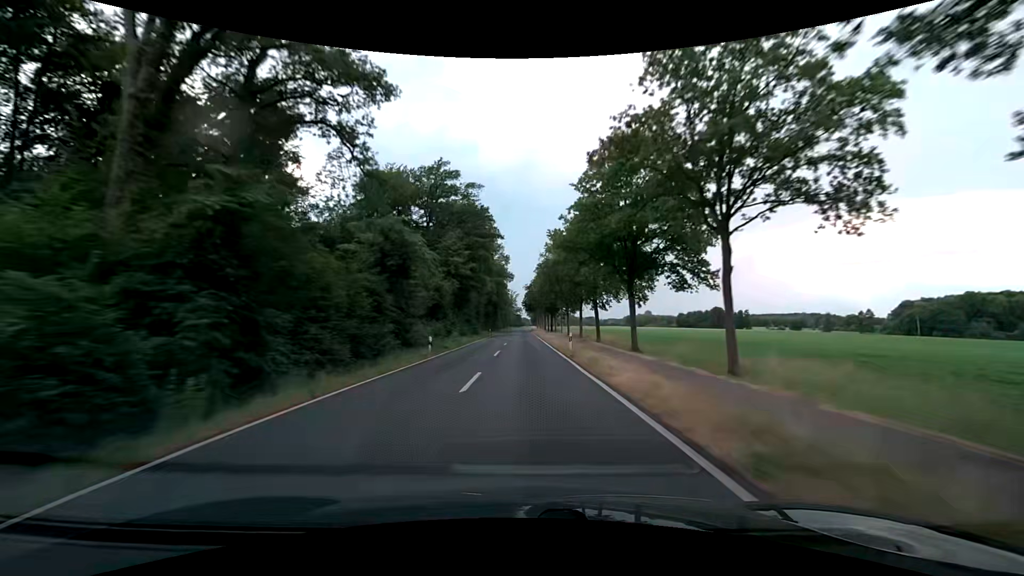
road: secondary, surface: asphalt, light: Day
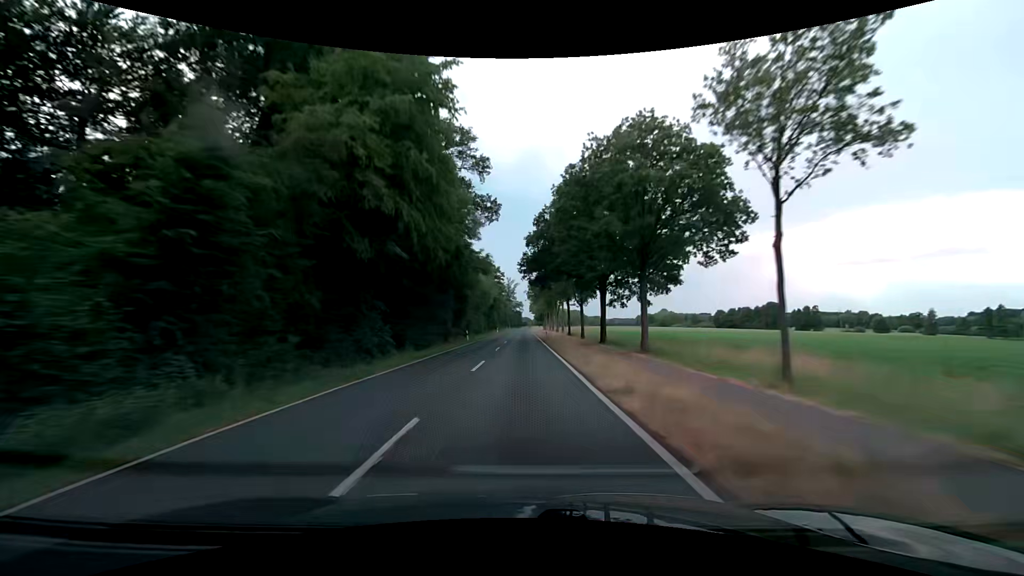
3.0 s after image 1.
(+0.5, +79.0) m; 0°
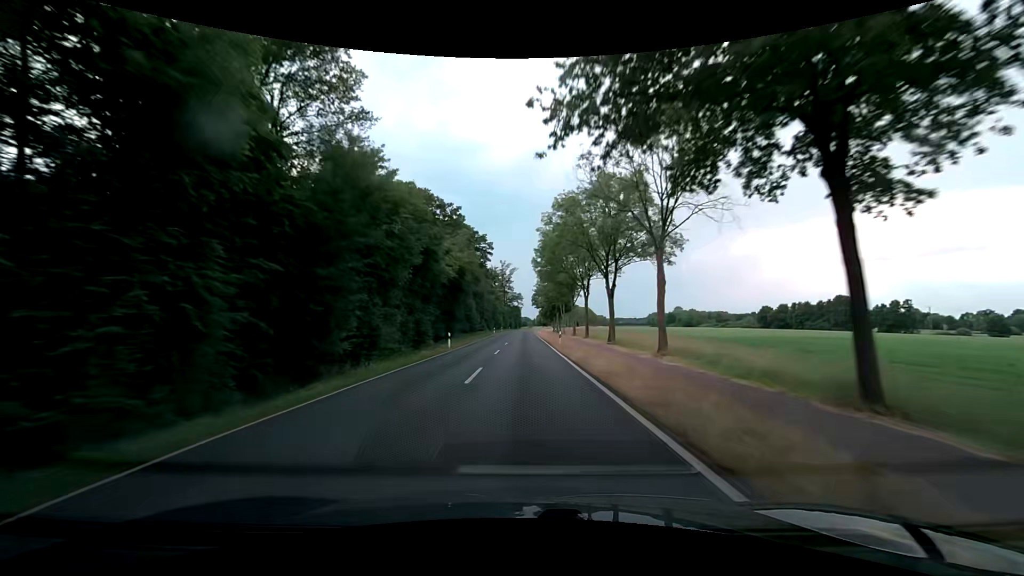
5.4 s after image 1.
(0.0, +63.2) m; 0°
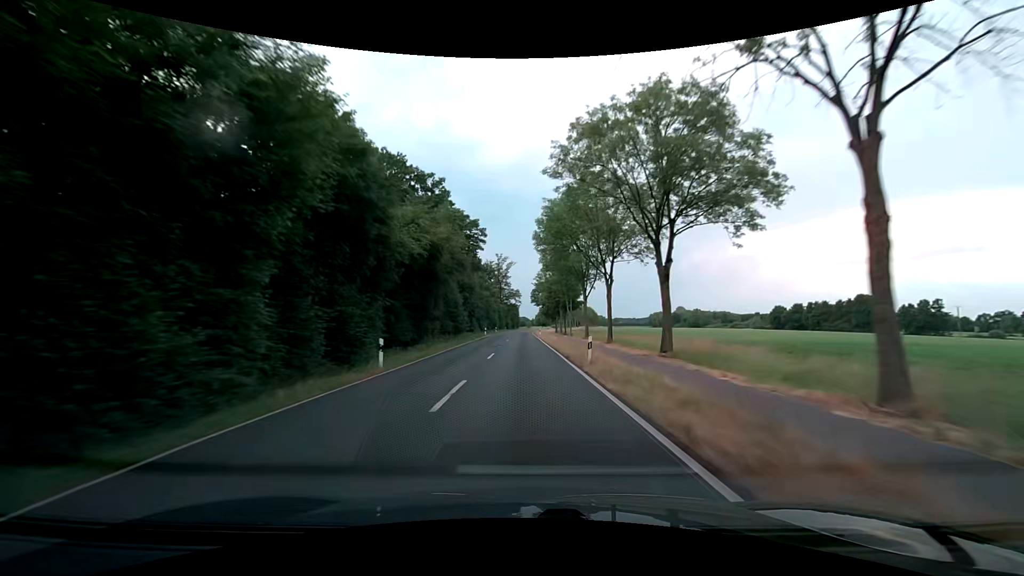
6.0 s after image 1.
(+0.1, +15.8) m; 0°
(0, +10) (0, +20) (0, +30) (0, +40) (0, +50) (0, +60) (0, +70) (0, +80) (0, +90) (0, +100) m
